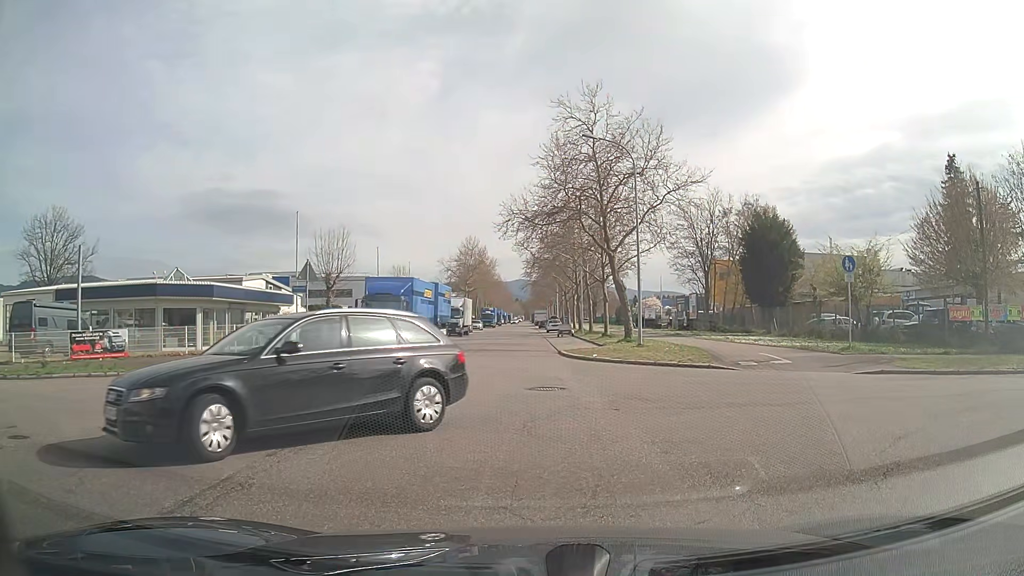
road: tertiary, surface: asphalt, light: Day
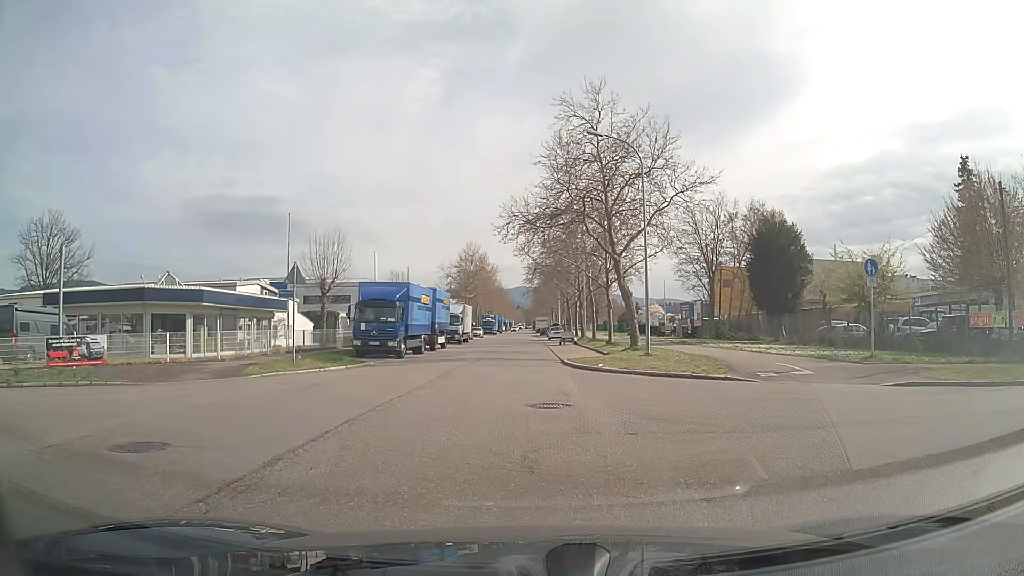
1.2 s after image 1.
(0.0, +1.7) m; 0°
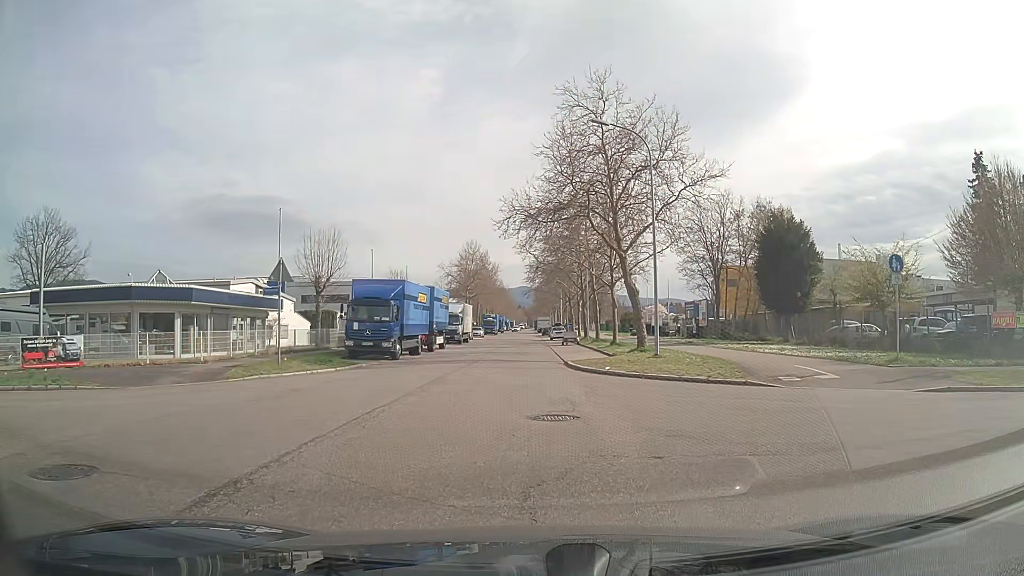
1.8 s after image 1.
(0.0, +1.7) m; -1°
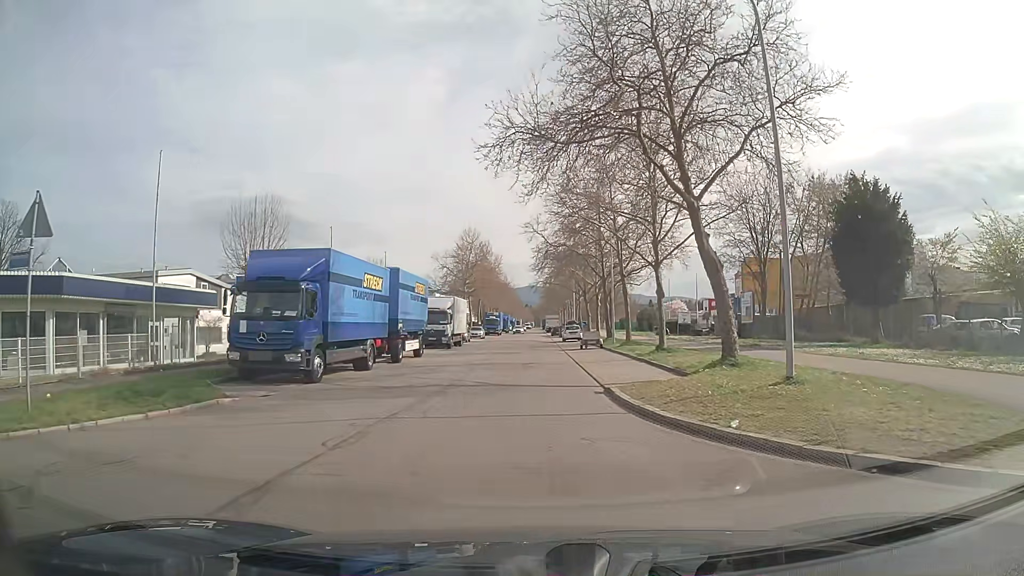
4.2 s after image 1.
(-0.1, +13.4) m; -1°
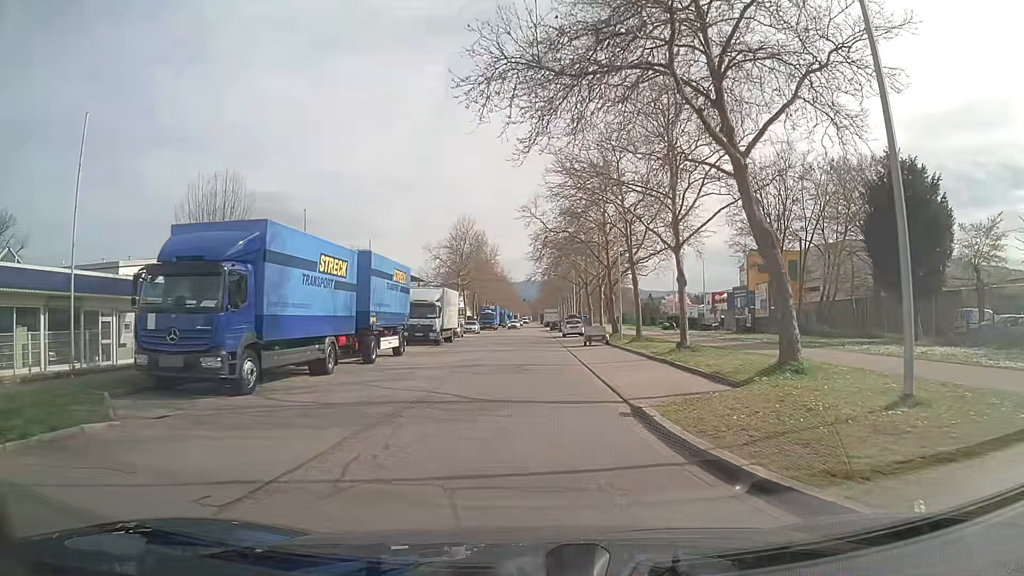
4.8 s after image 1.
(0.0, +4.7) m; 0°
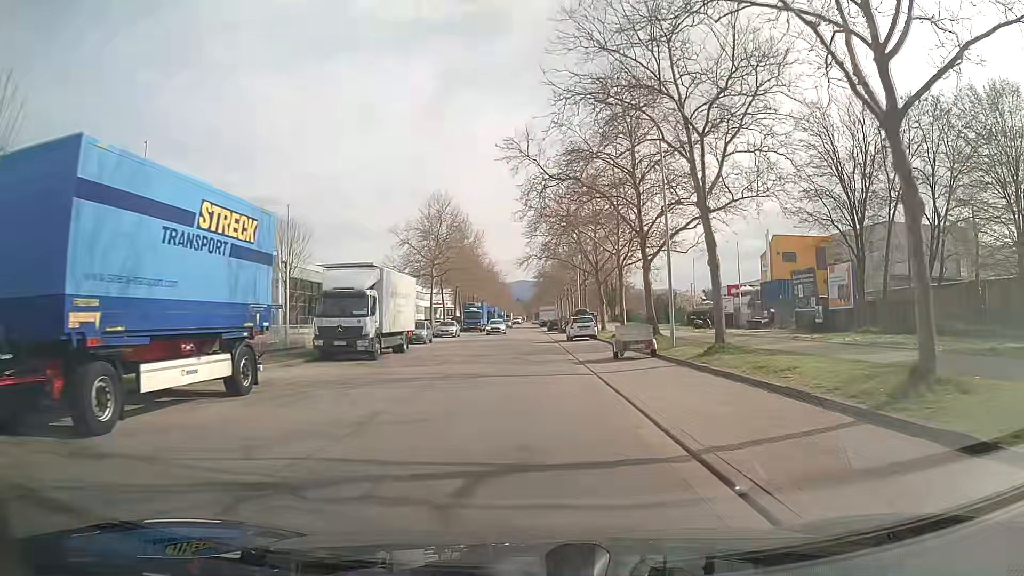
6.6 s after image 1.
(+0.1, +16.3) m; +1°
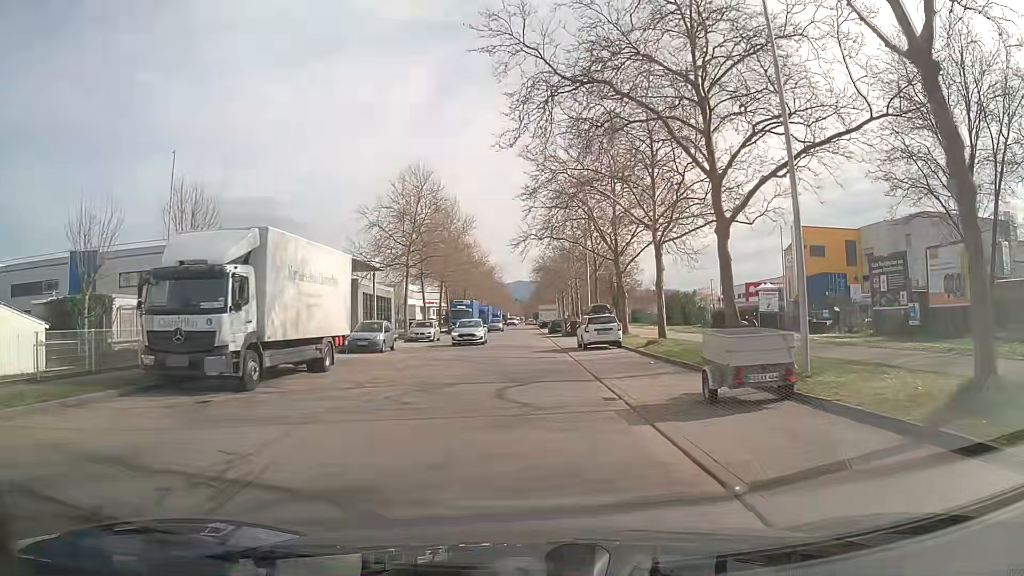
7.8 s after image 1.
(0.0, +12.0) m; 0°
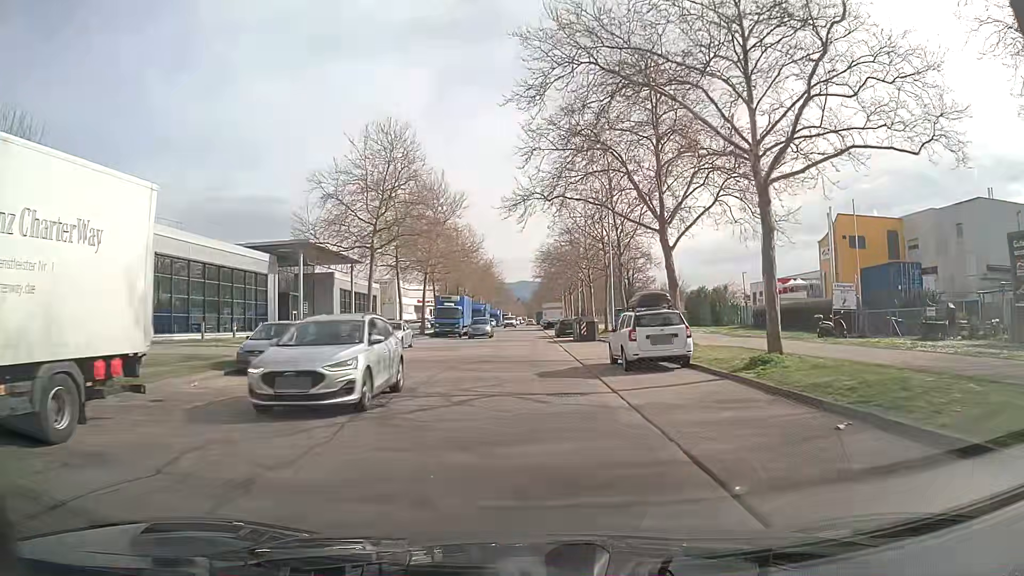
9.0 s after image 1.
(0.0, +12.4) m; 0°
(0, +10) (0, +20) (0, +30) (0, +40) (0, +50) (0, +60) (0, +70) (0, +80) (0, +90) (0, +100) m
